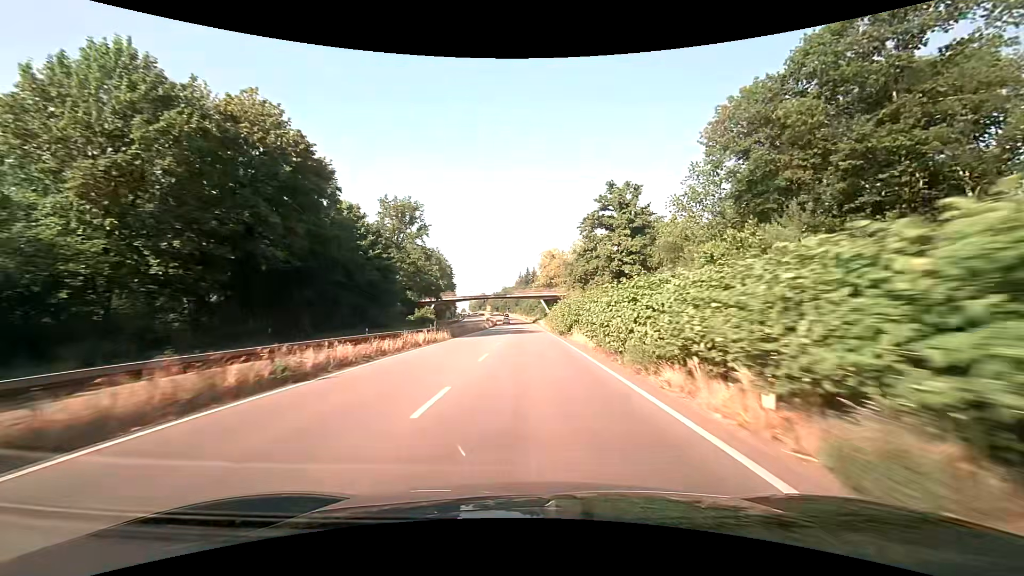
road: trunk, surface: asphalt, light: Day
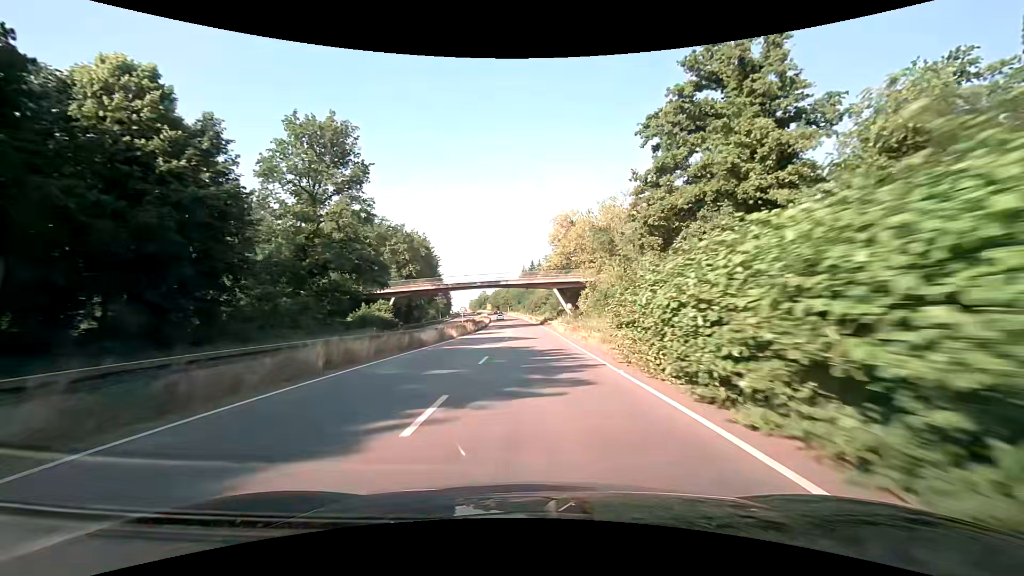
(-0.2, +37.2) m; -1°
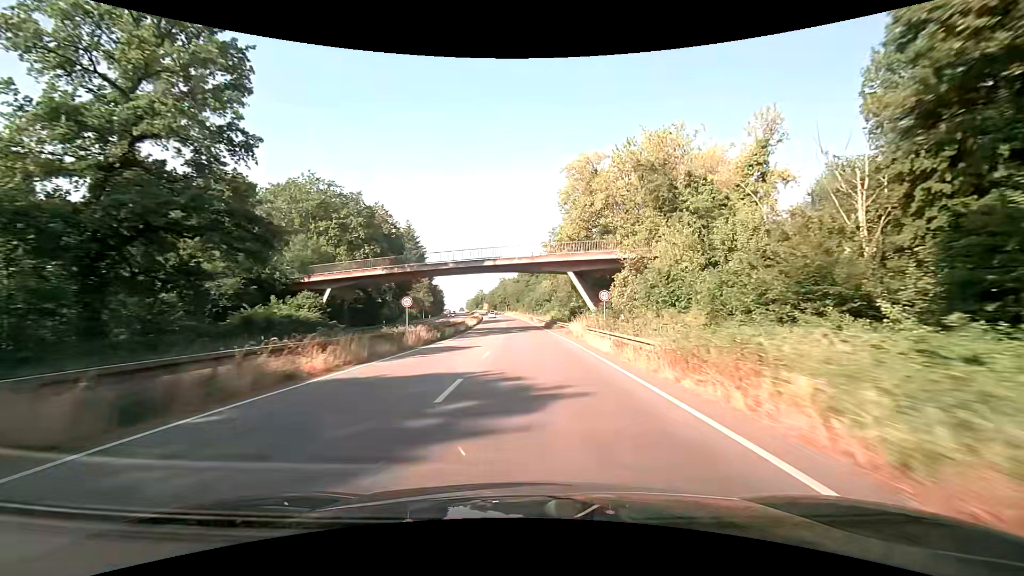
(0.0, +24.8) m; 0°
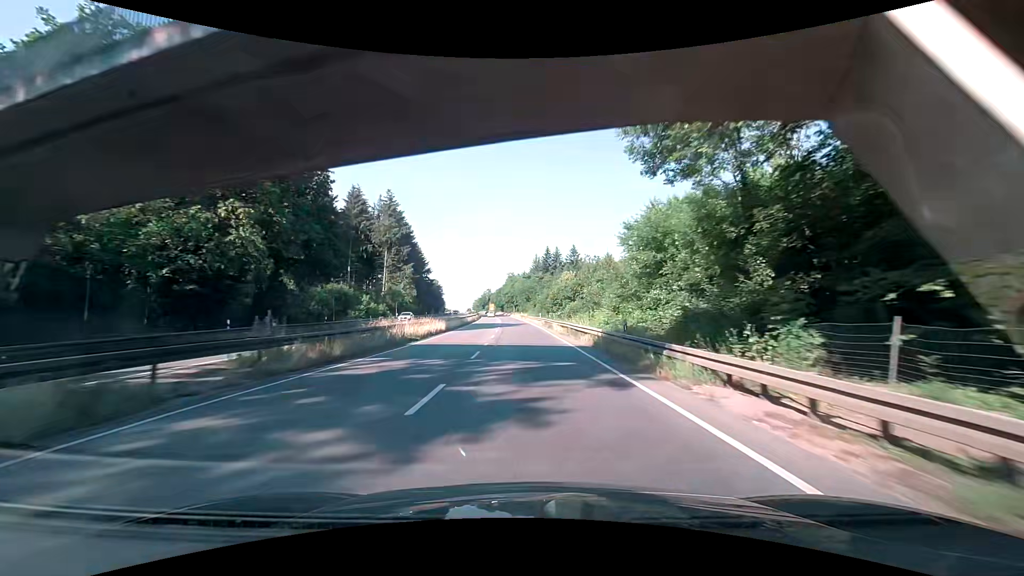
(-0.1, +37.3) m; -1°
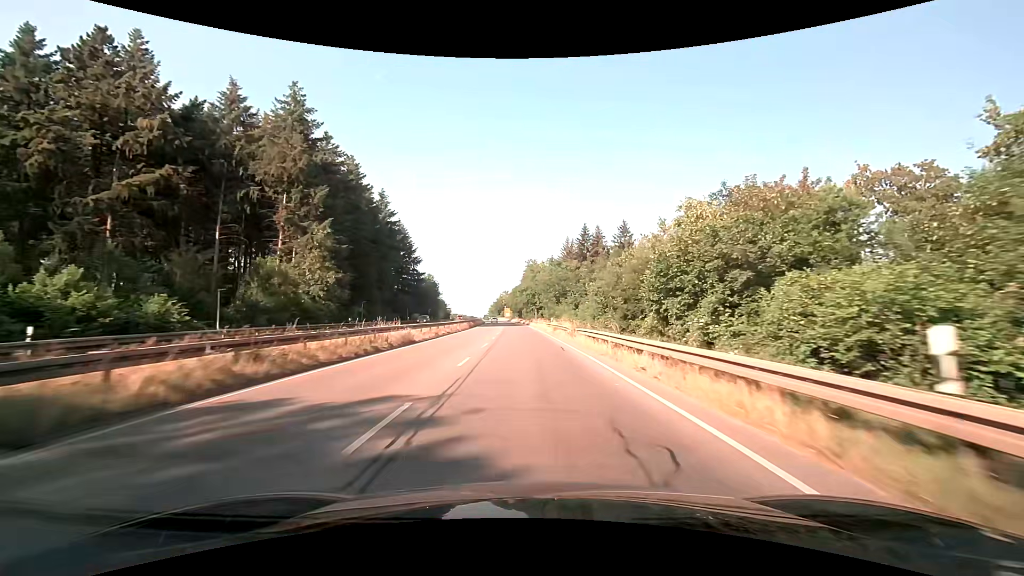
(-1.8, +61.7) m; -3°
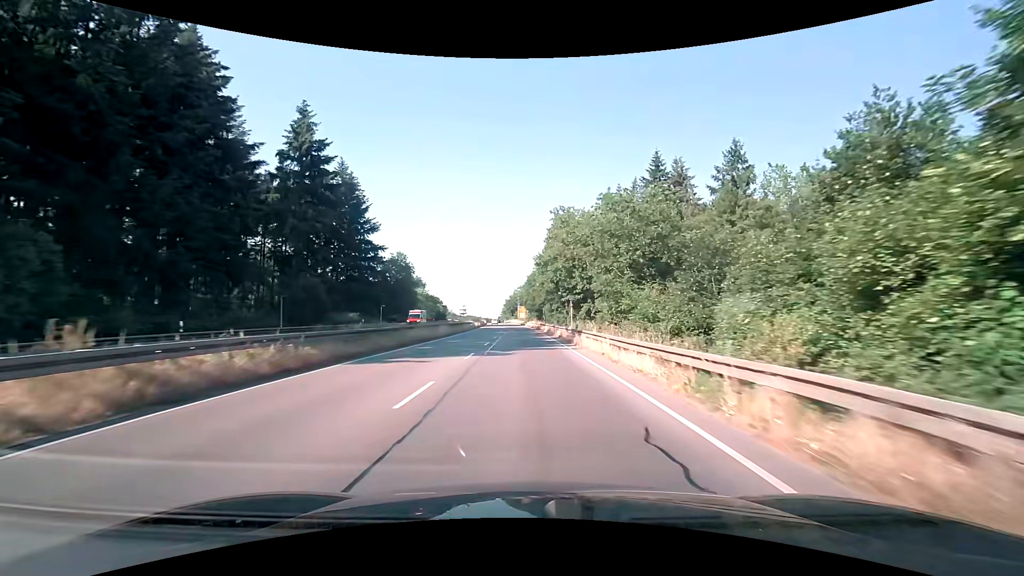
(-1.0, +60.8) m; -2°
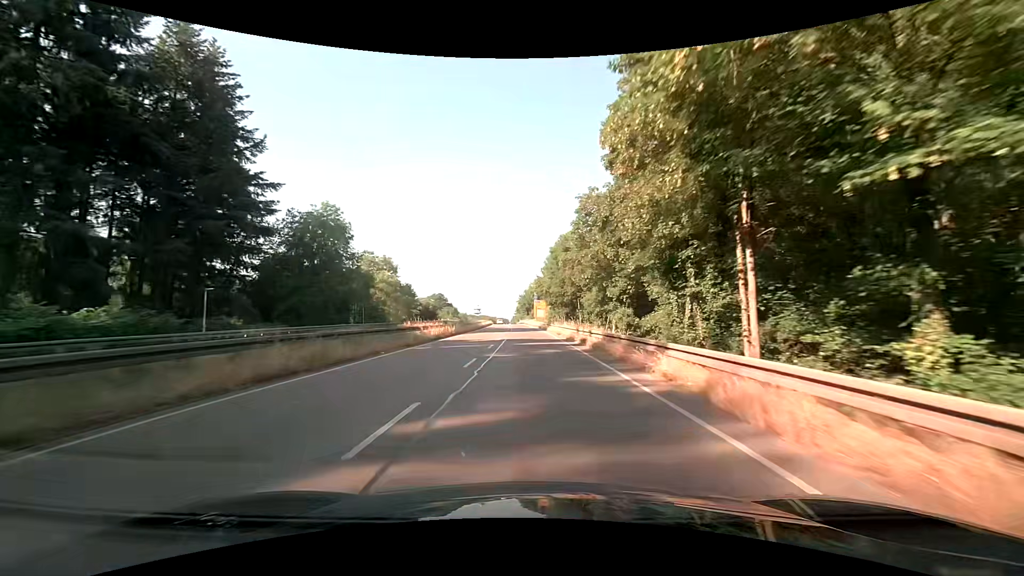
(-0.8, +48.0) m; -2°
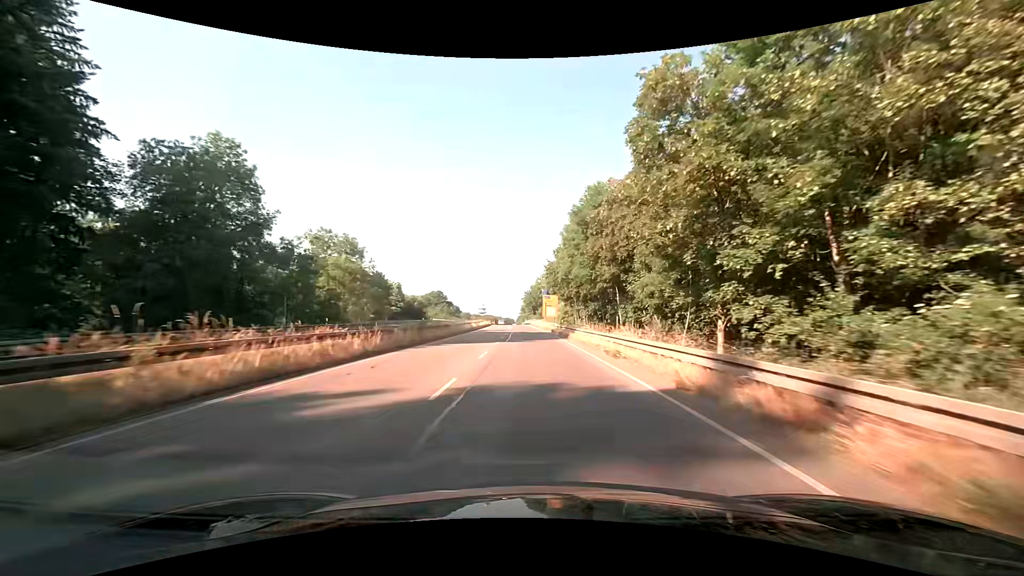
(-0.2, +24.0) m; 0°
(0, +10) (0, +20) (0, +30) (-1, +40) (-1, +50) (-1, +60) (-2, +70) (-2, +80) (-2, +90) (-3, +100) m
